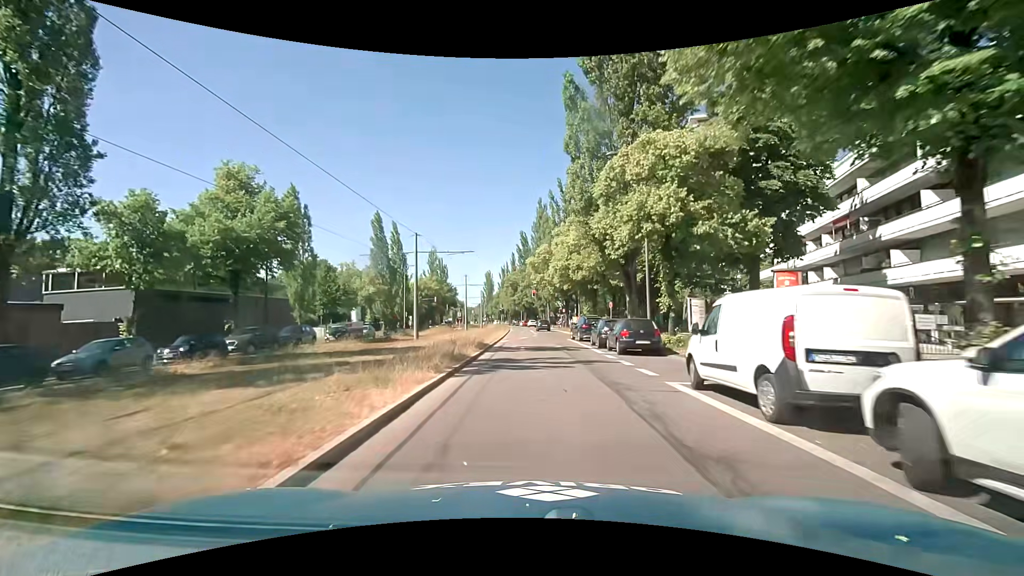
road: secondary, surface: asphalt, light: Day
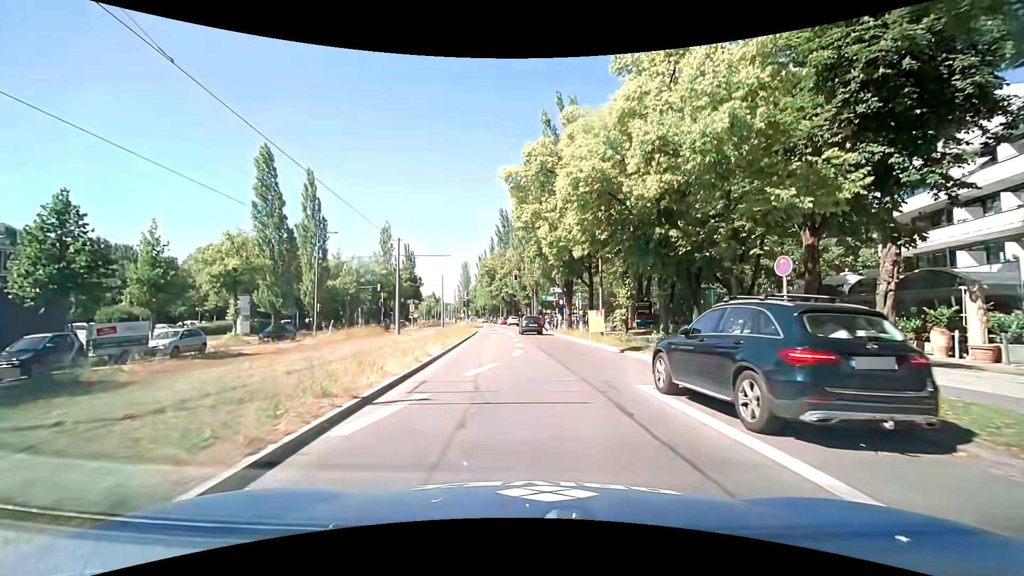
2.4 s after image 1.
(0.0, +25.9) m; +2°
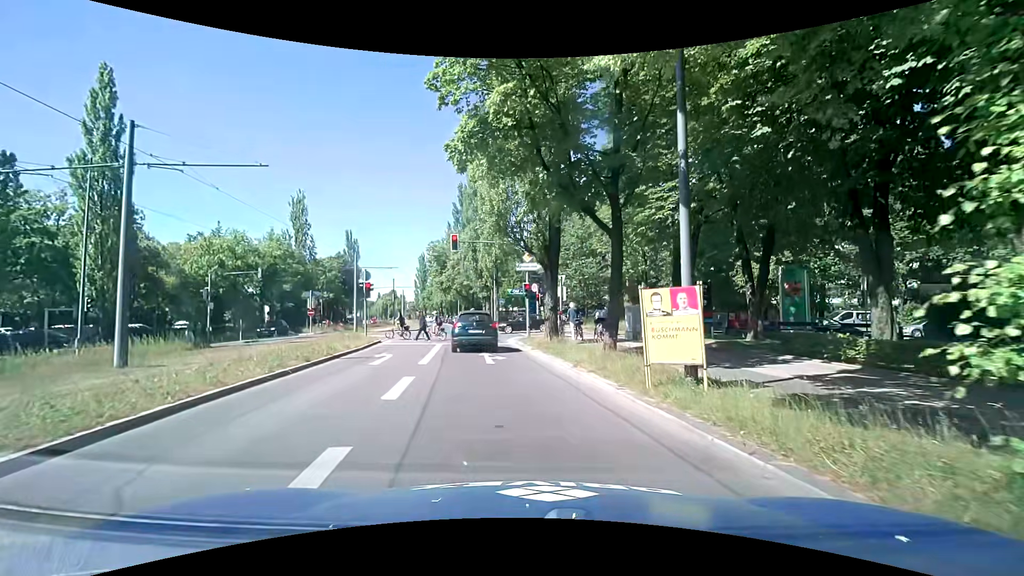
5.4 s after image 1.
(+0.8, +20.8) m; +3°
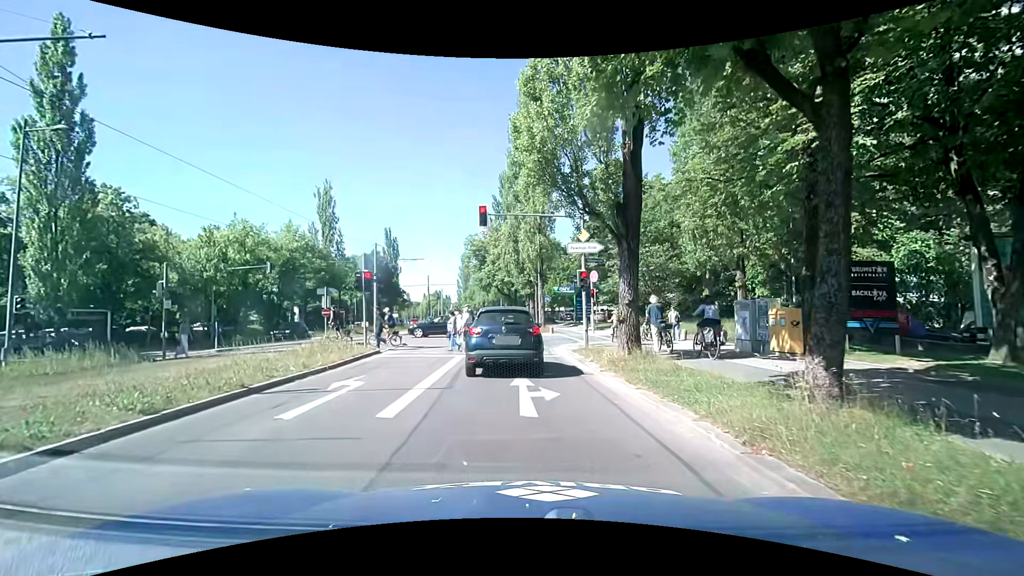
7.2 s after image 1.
(-0.2, +7.4) m; -4°
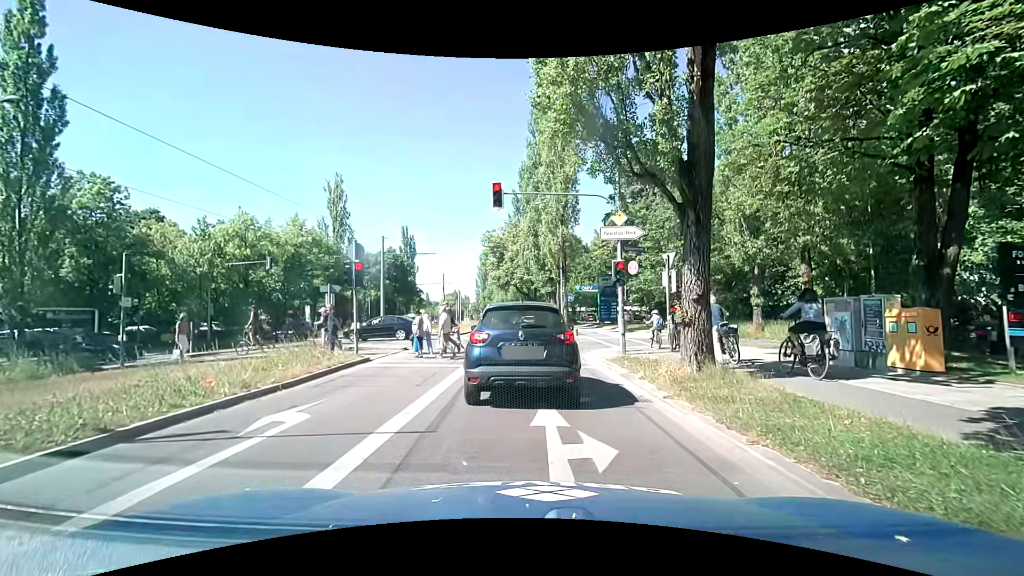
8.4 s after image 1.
(-0.1, +3.5) m; 0°
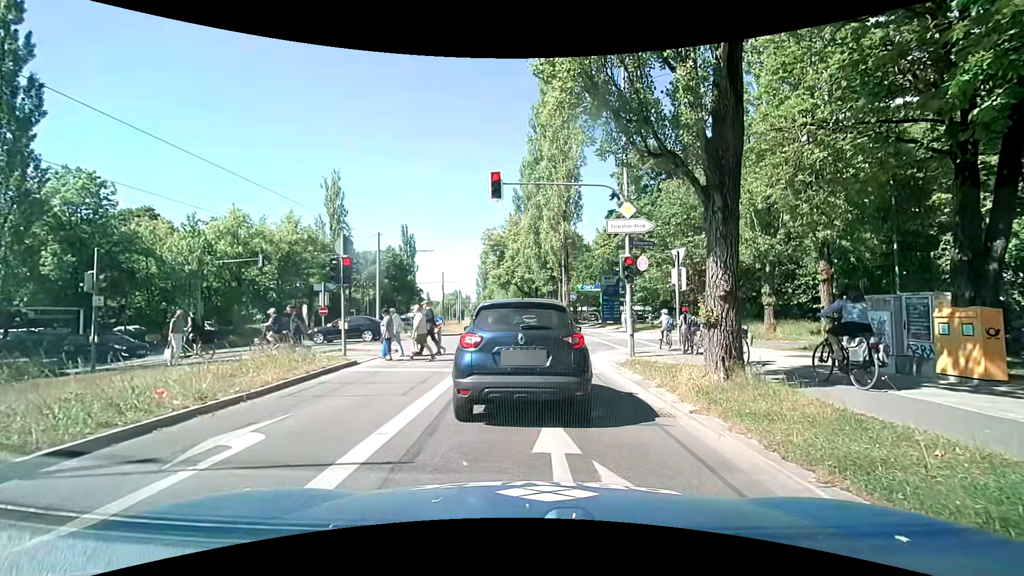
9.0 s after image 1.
(0.0, +1.1) m; +1°
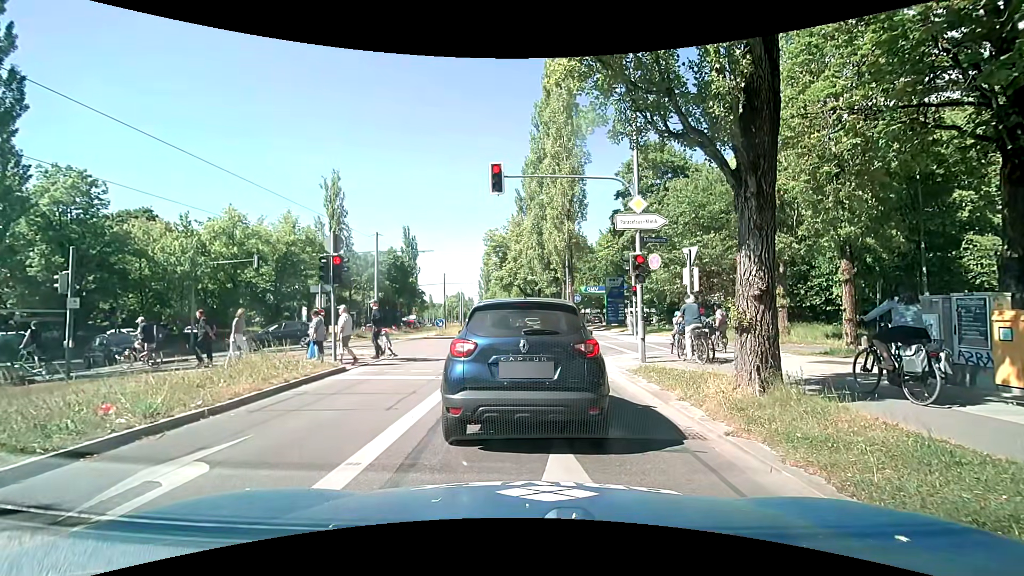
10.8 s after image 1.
(0.0, +1.0) m; 0°
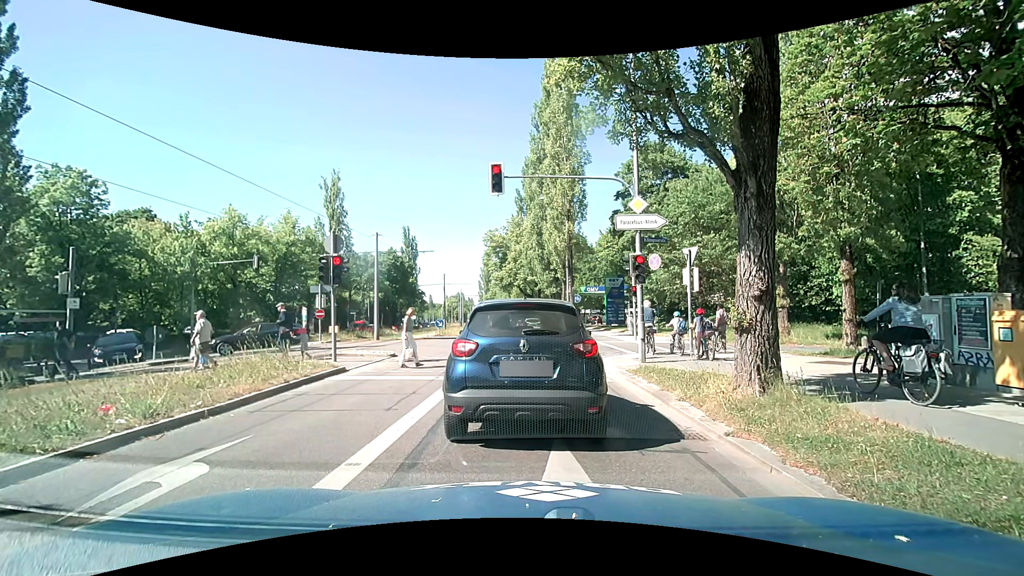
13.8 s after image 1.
(0.0, +0.1) m; 0°
